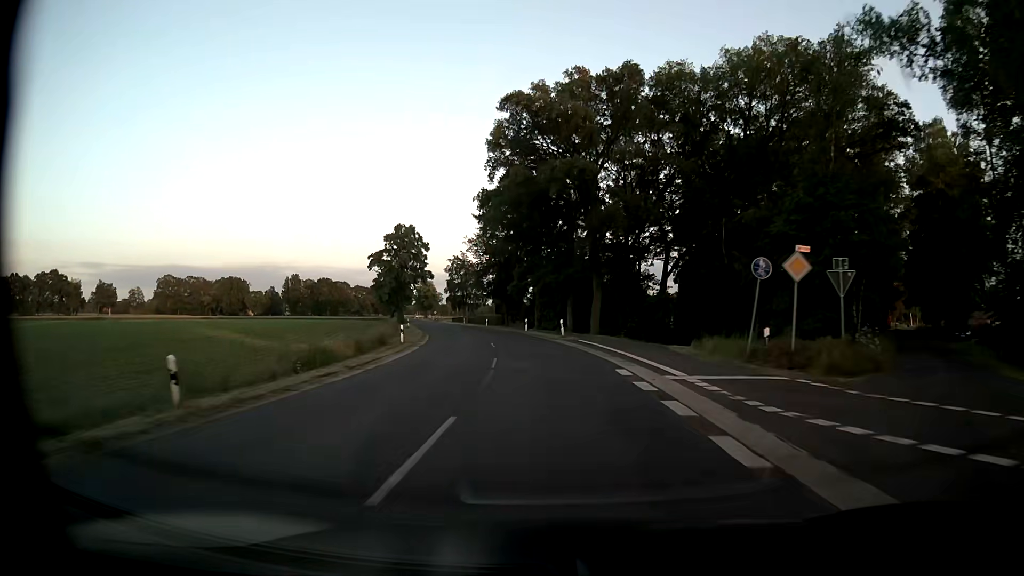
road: secondary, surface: asphalt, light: Day
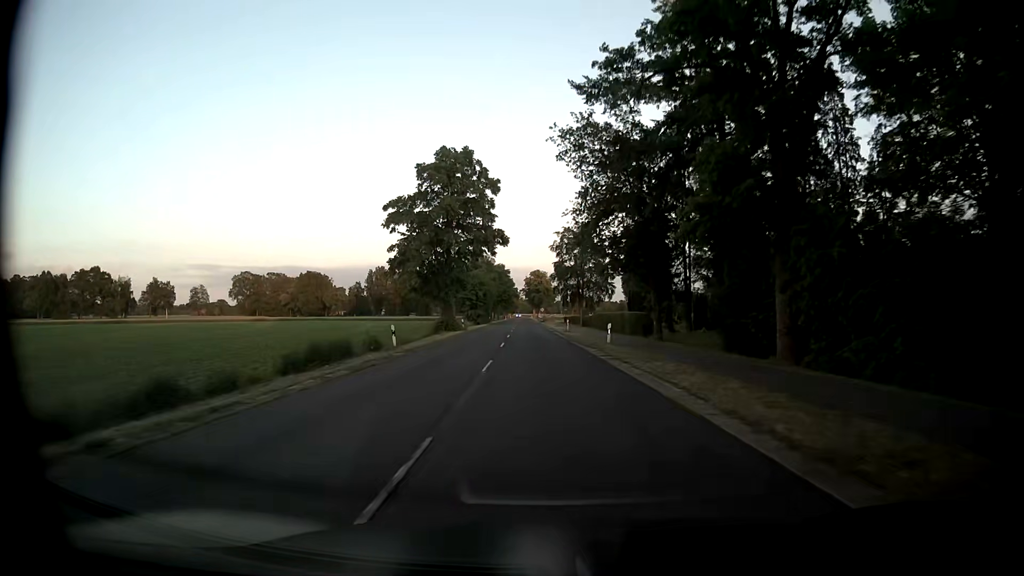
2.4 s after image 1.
(-4.8, +49.6) m; -10°
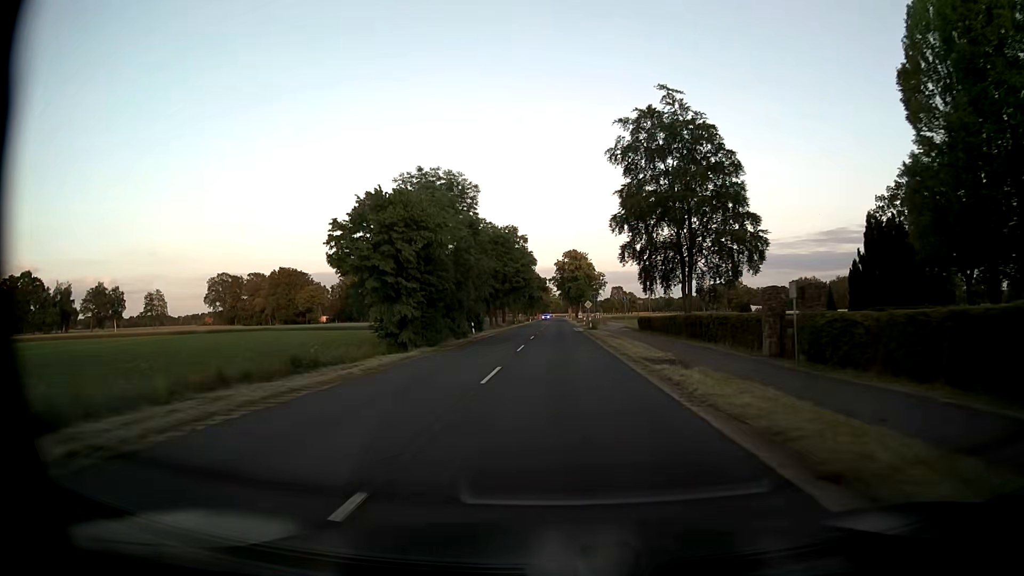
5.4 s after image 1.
(-3.1, +62.4) m; -3°
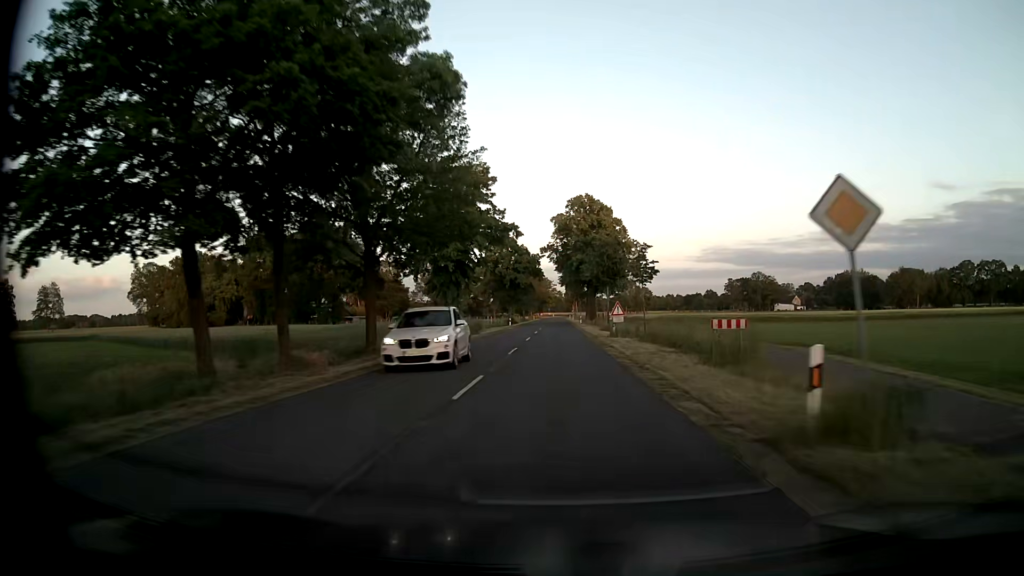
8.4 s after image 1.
(0.0, +62.7) m; 0°
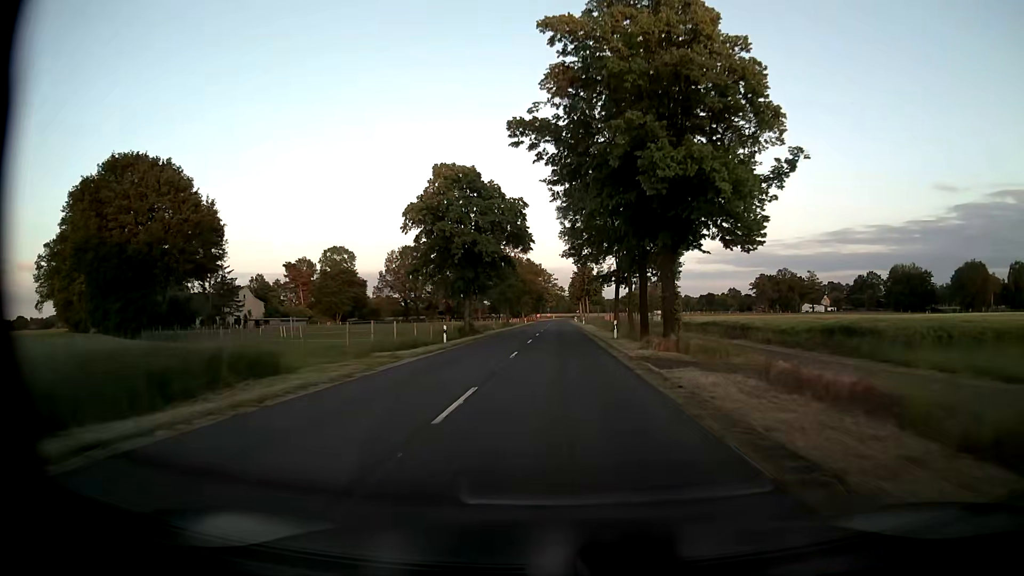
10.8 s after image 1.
(-0.1, +50.2) m; 0°
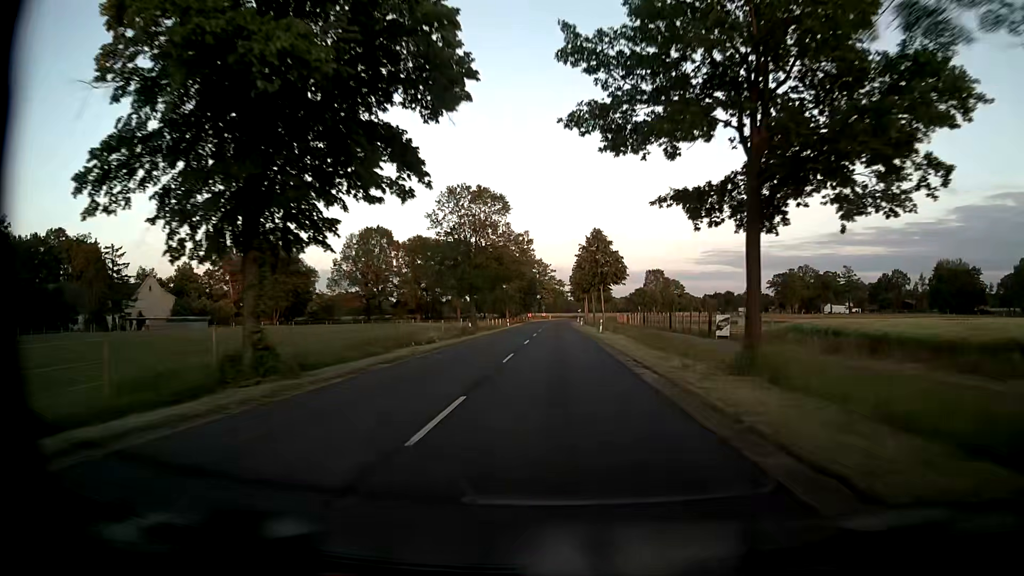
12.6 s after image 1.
(-0.2, +37.6) m; -1°
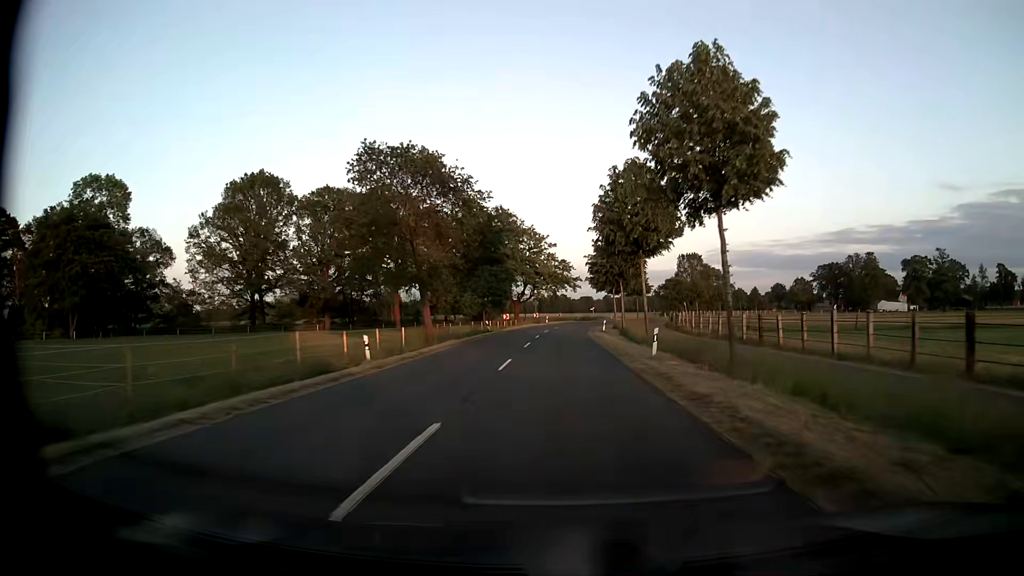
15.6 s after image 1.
(+0.4, +62.6) m; 0°
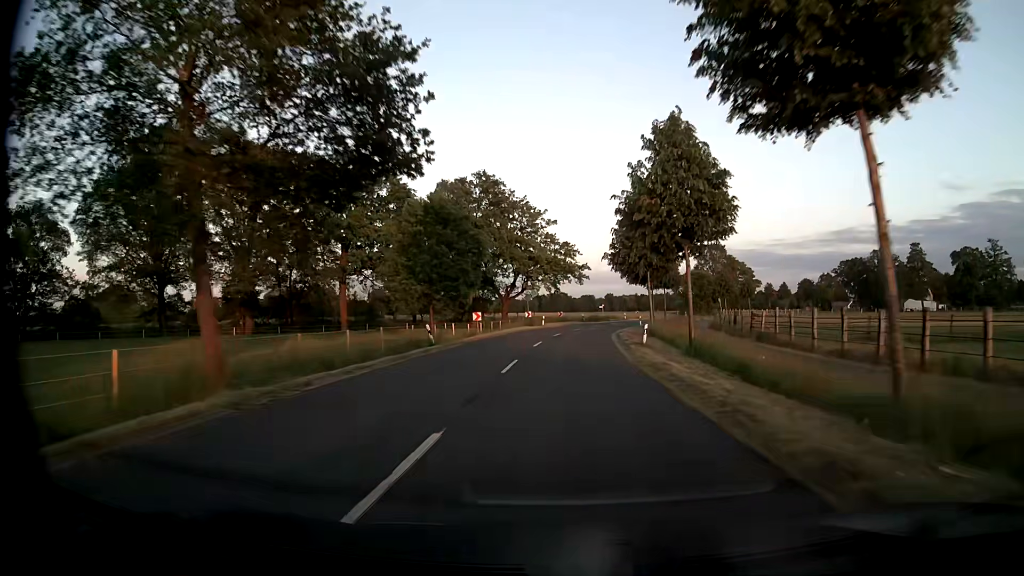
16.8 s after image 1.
(0.0, +25.1) m; 0°
(0, +10) (0, +20) (+1, +30) (+2, +40) (+3, +50) (+4, +60) (+6, +70) (+9, +79) (+12, +89) (+16, +98) m
